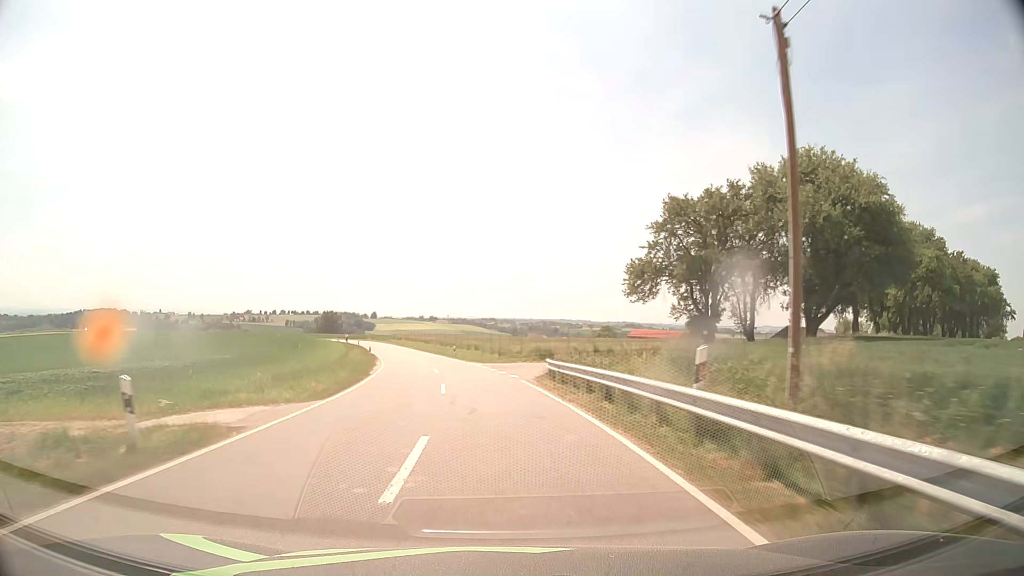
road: tertiary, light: Day
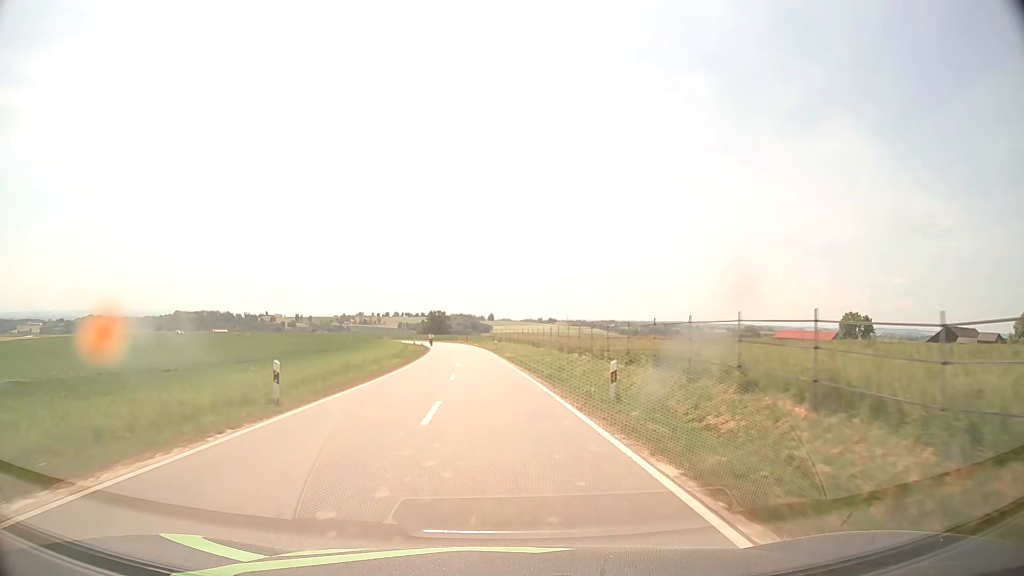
(-3.9, +42.8) m; -10°
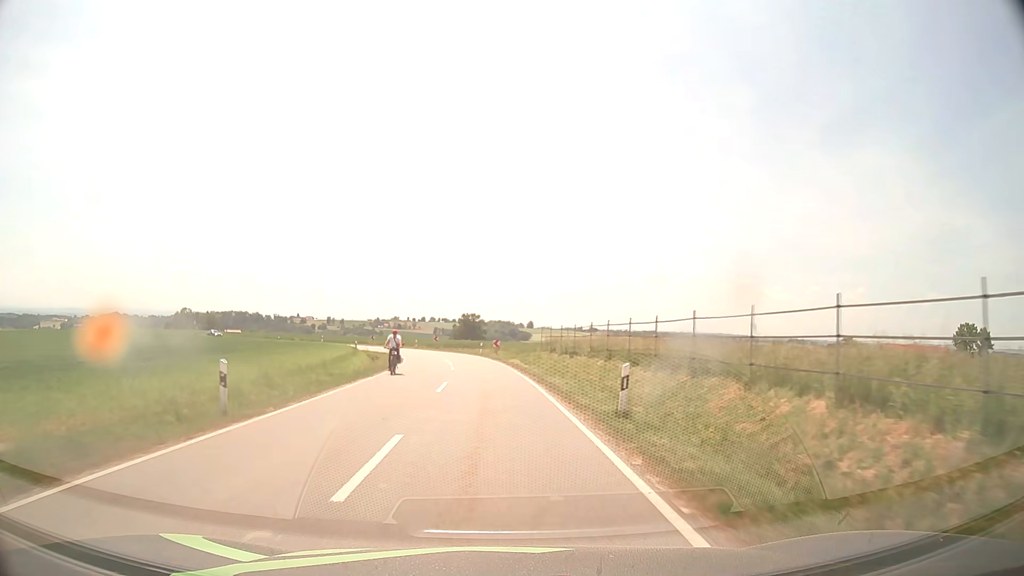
(-2.5, +52.9) m; -4°
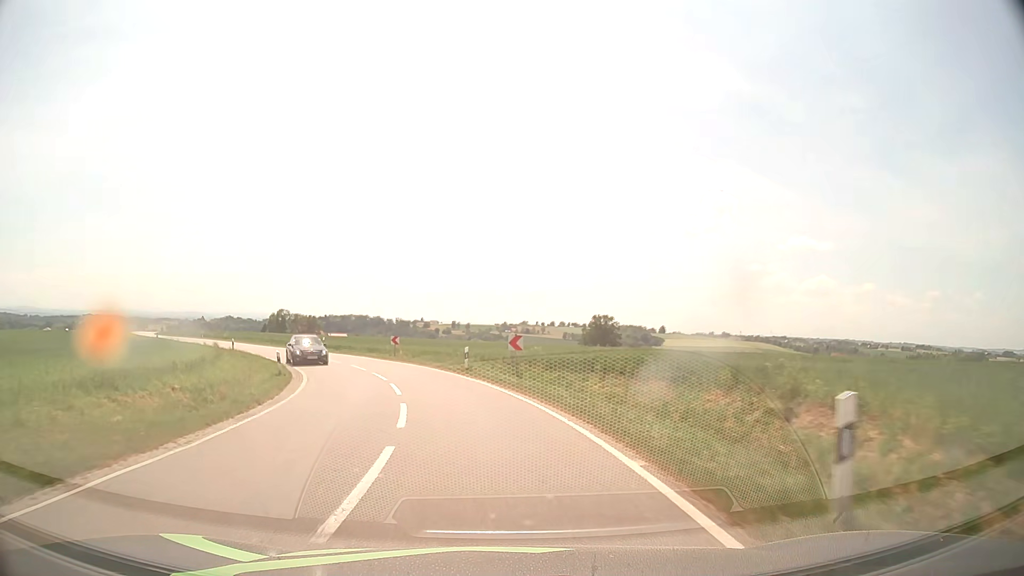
(-2.9, +48.9) m; -10°
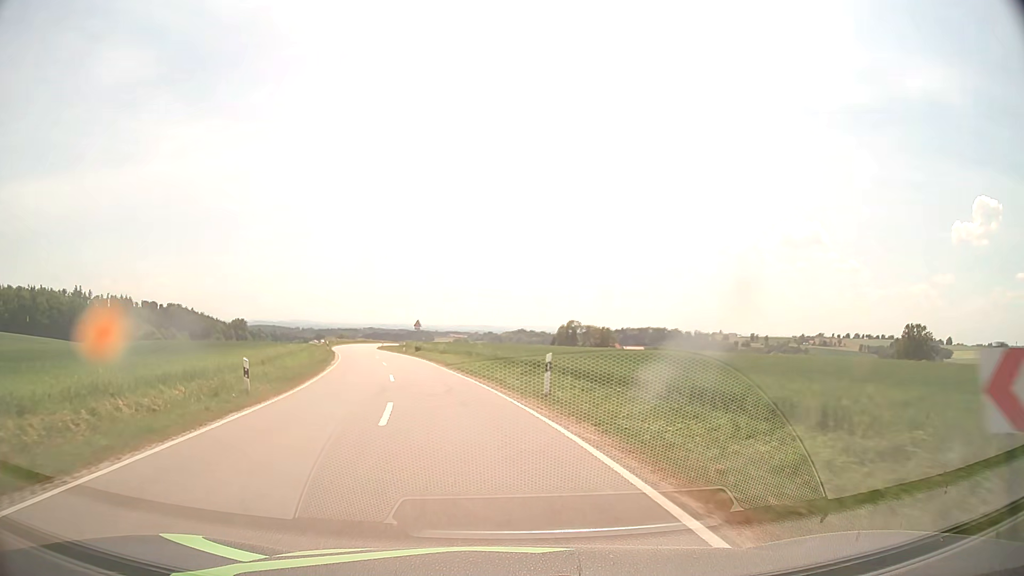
(-7.2, +35.2) m; -25°
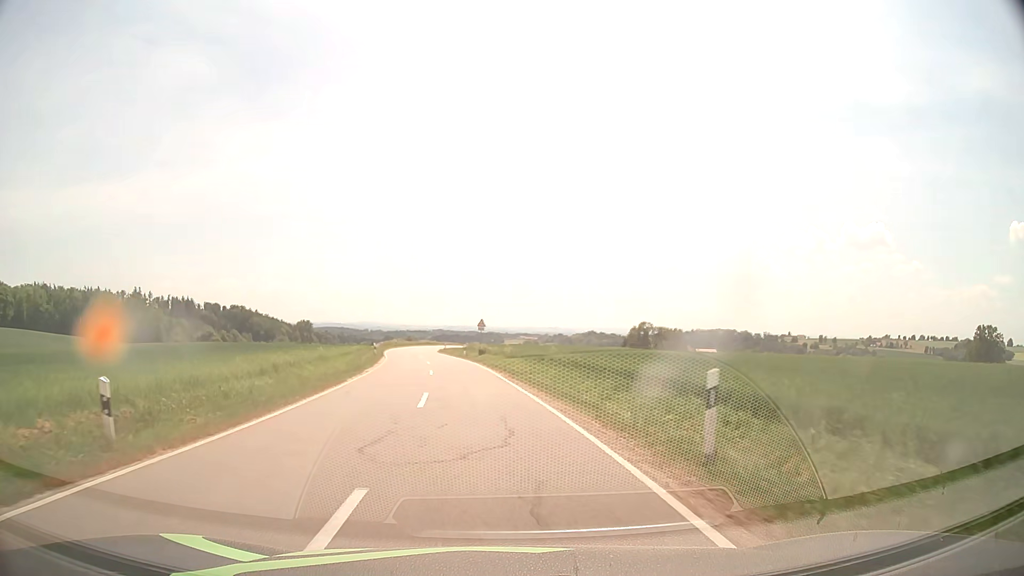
(-0.5, +8.6) m; -6°
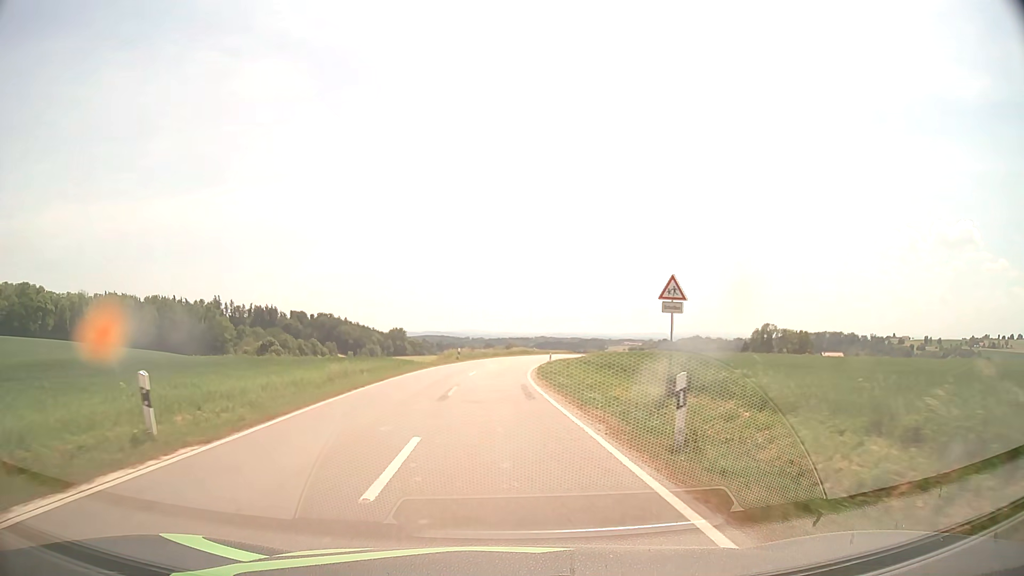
(-4.4, +44.3) m; -9°
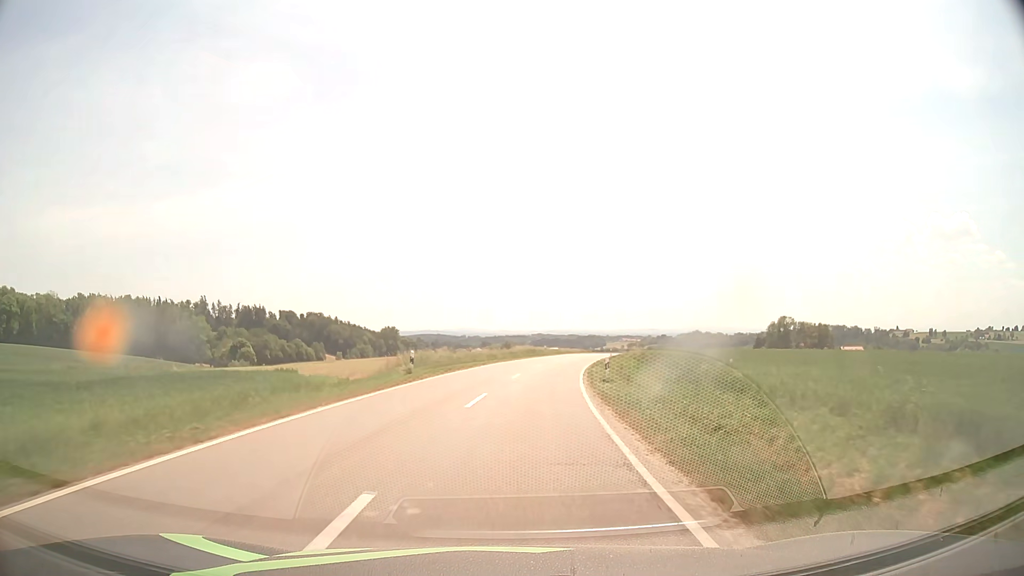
(-0.5, +28.1) m; 0°
(0, +10) (+1, +20) (+2, +30) (+3, +40) (+5, +50) (+6, +60) (+8, +69) (+10, +79) (+13, +89) (+15, +99) m
